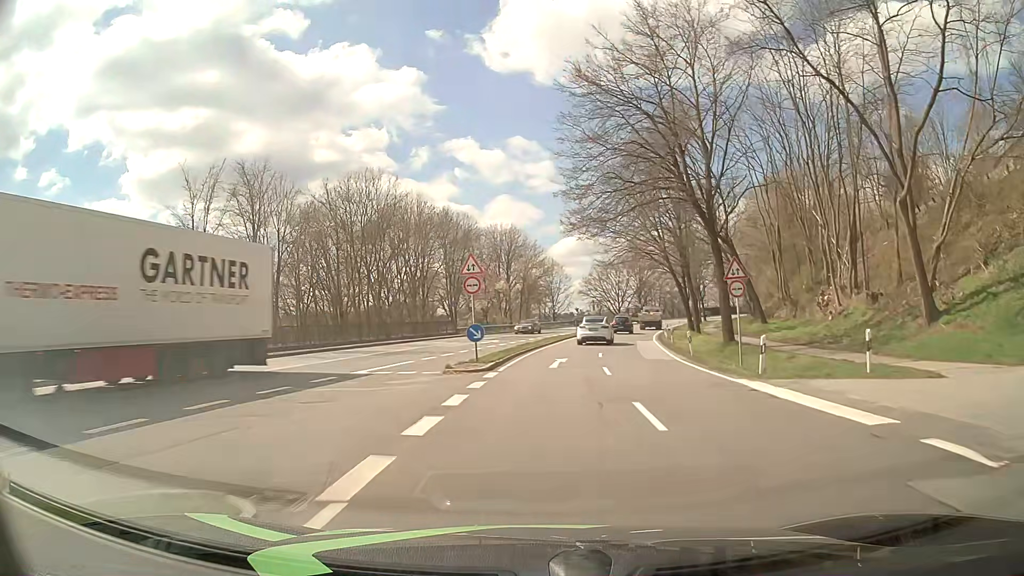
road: primary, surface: asphalt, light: Day
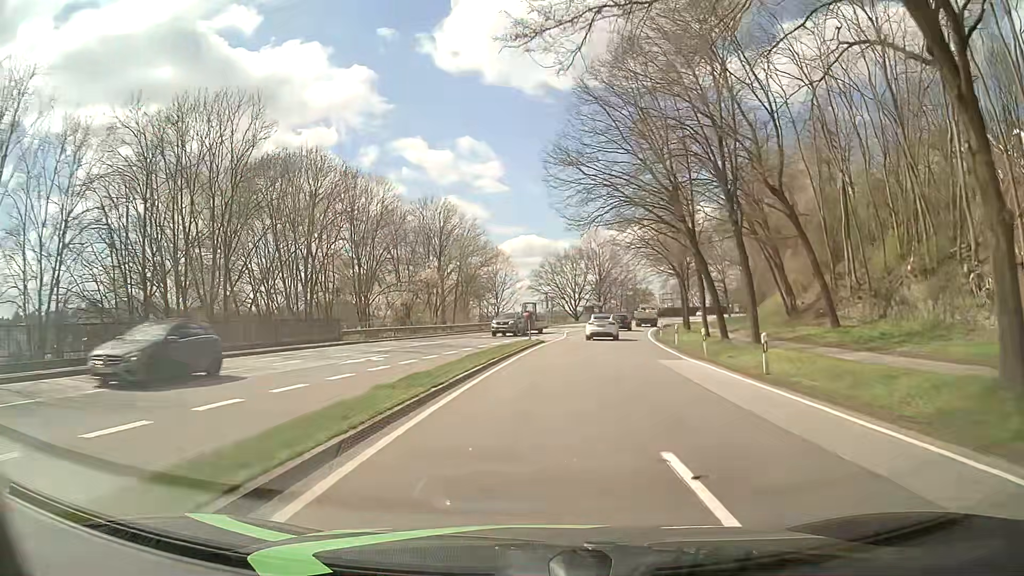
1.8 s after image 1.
(+0.9, +22.8) m; +4°
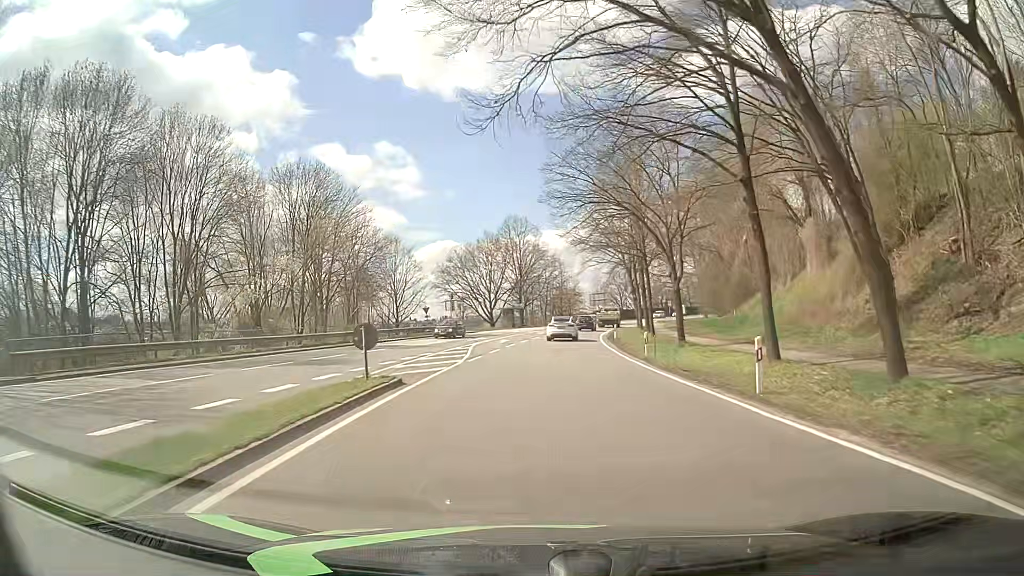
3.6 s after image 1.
(+1.5, +22.7) m; +7°
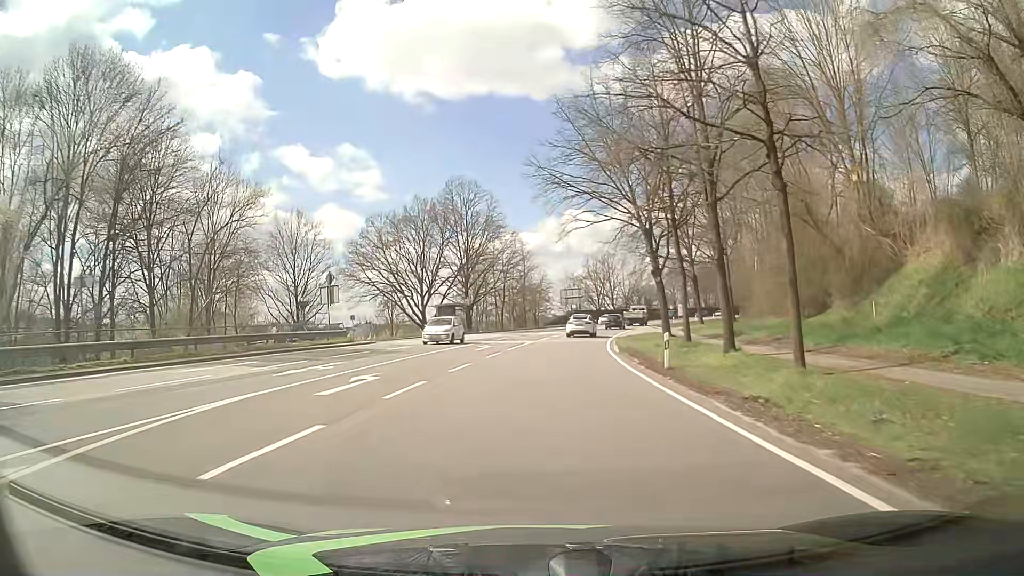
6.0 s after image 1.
(+1.2, +30.5) m; +4°
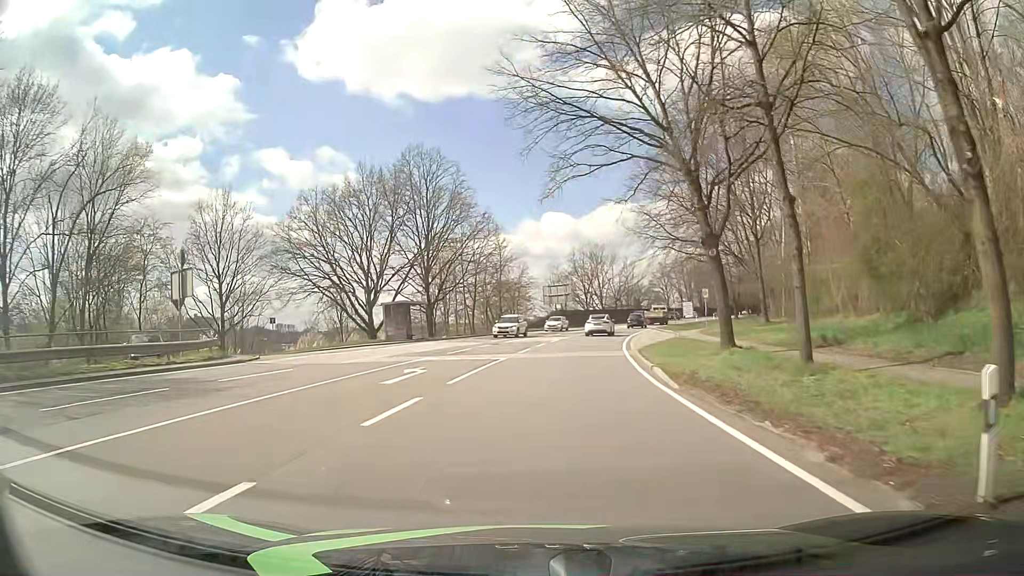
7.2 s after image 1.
(+0.2, +15.2) m; +2°
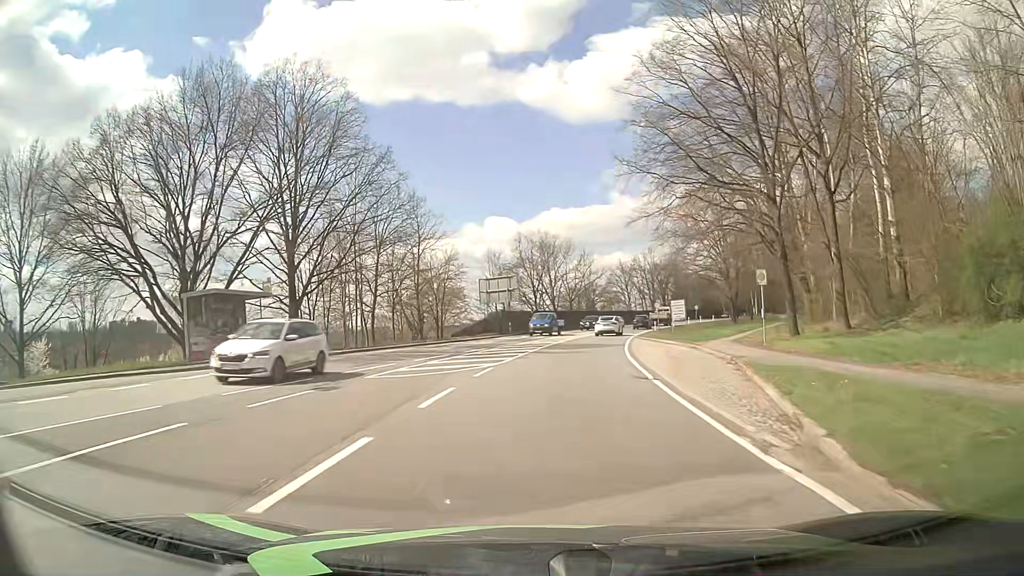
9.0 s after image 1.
(+0.8, +22.7) m; +5°
